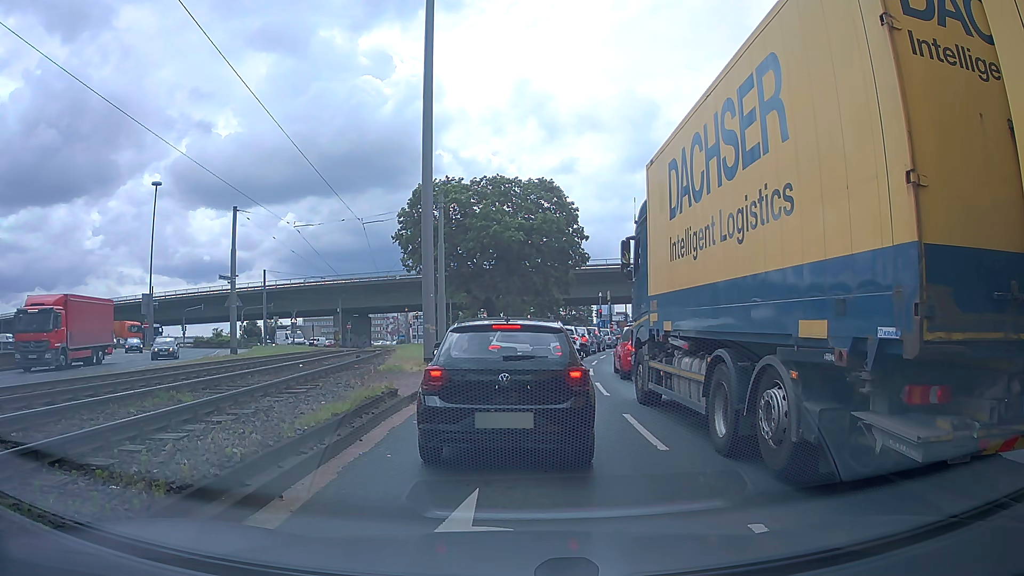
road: primary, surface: asphalt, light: Day
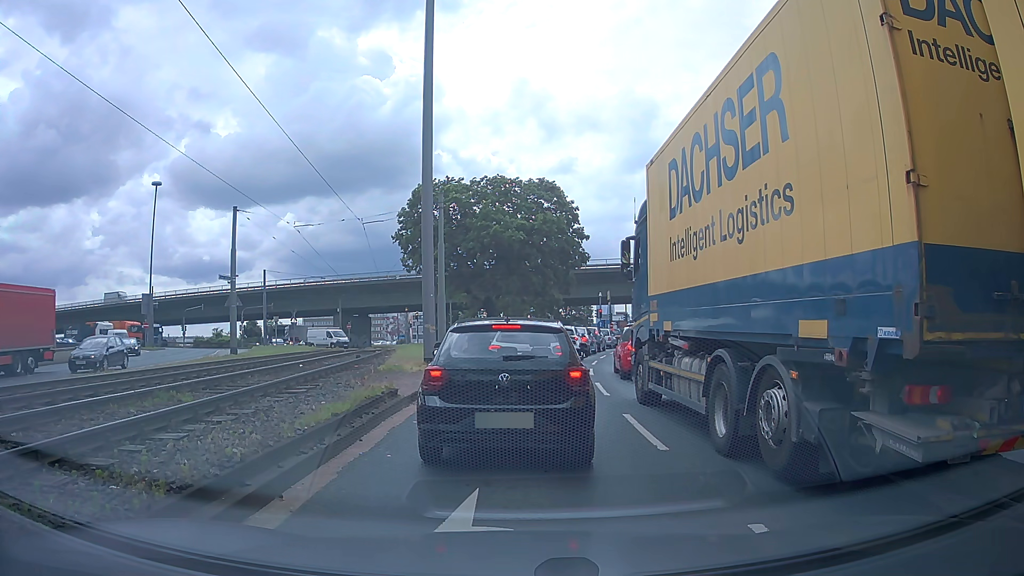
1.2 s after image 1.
(0.0, 0.0) m; 0°
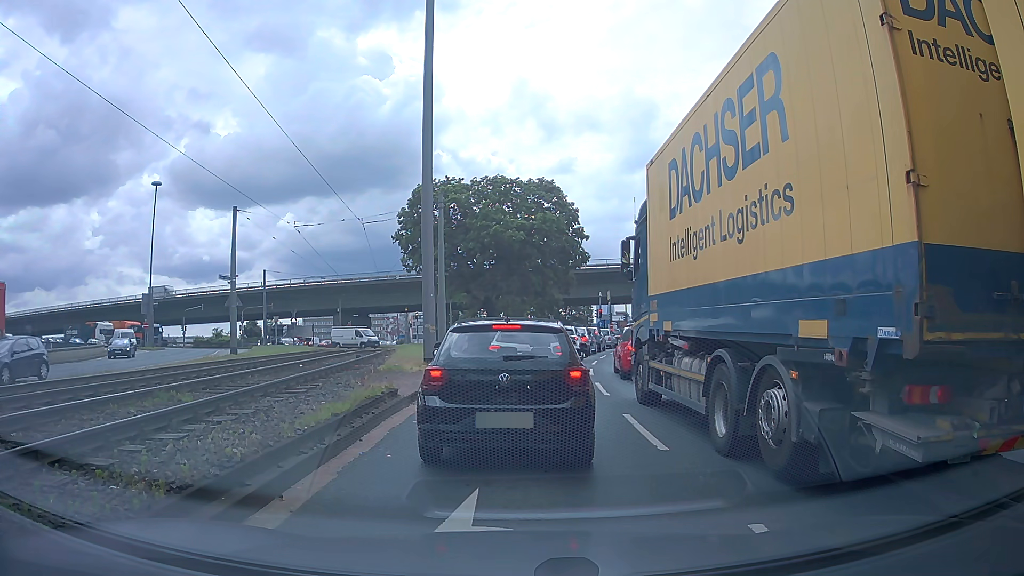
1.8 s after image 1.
(0.0, 0.0) m; 0°
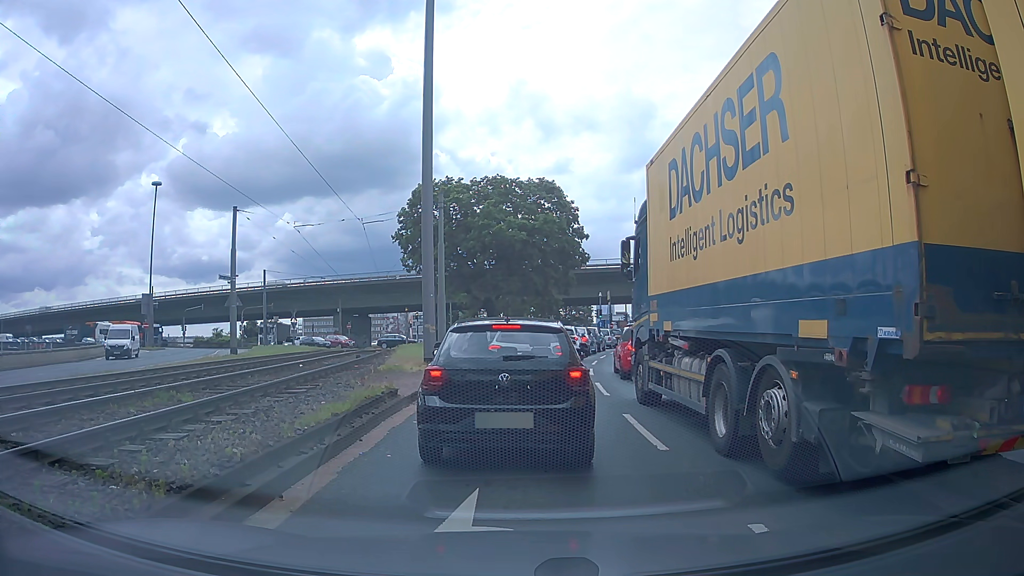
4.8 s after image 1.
(0.0, 0.0) m; 0°
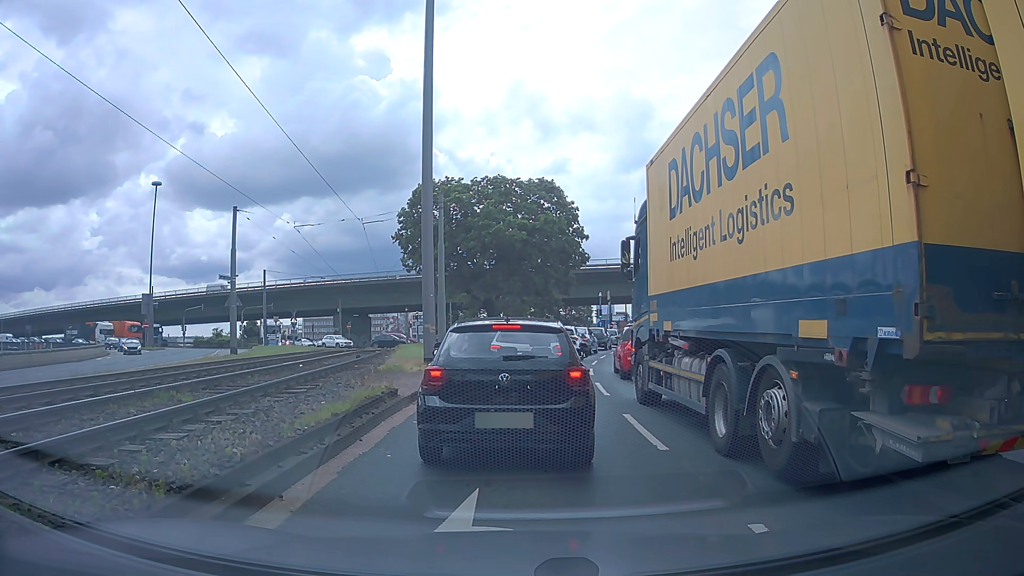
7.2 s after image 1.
(0.0, 0.0) m; 0°
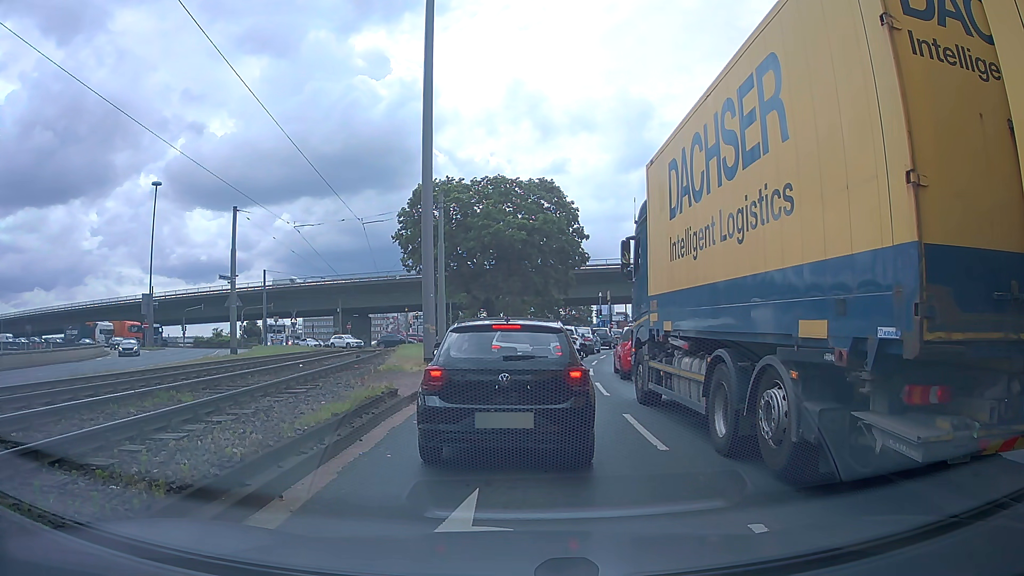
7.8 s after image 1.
(0.0, 0.0) m; 0°
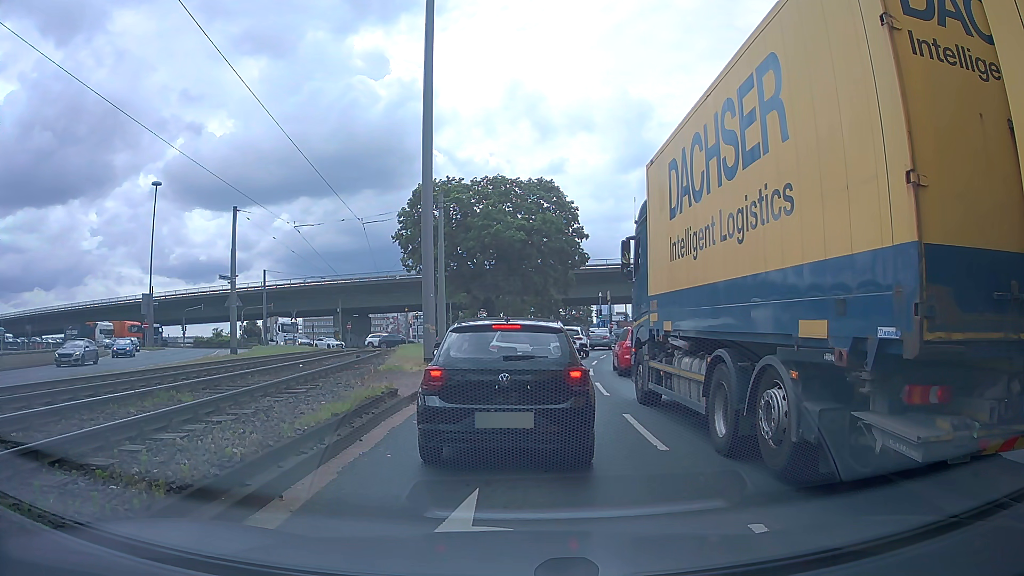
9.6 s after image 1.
(0.0, 0.0) m; 0°
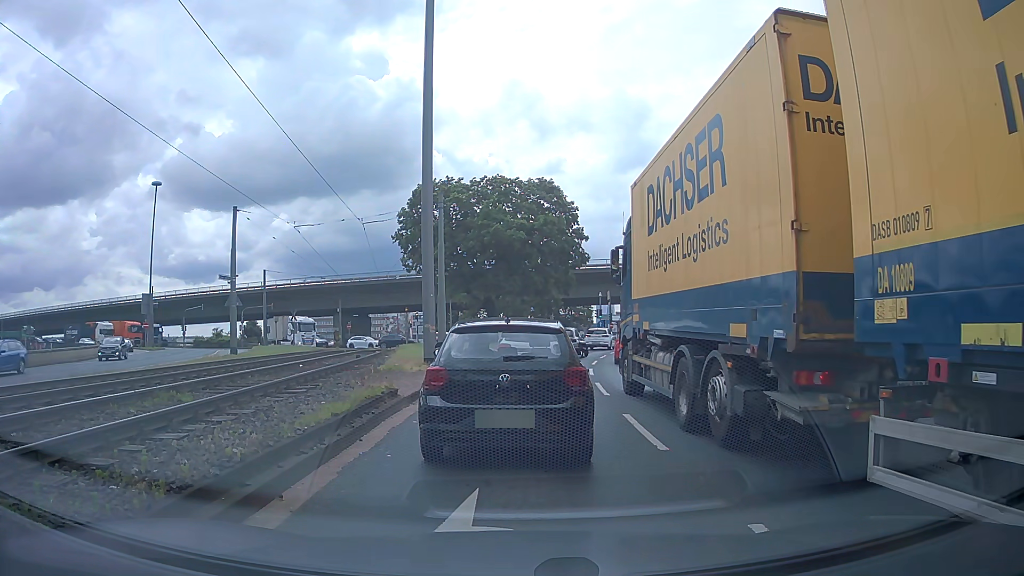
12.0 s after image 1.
(0.0, 0.0) m; 0°
